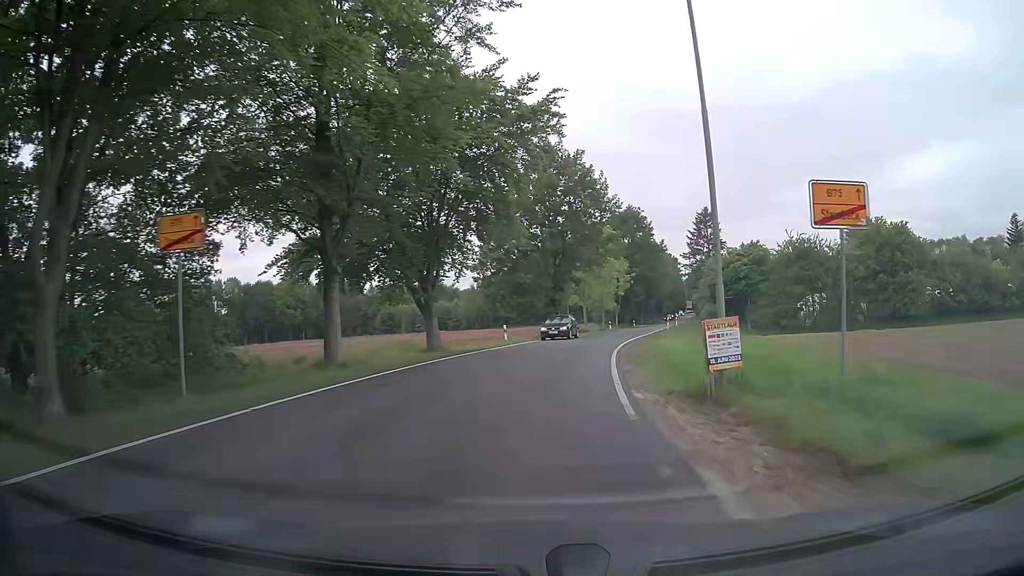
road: tertiary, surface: asphalt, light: Day
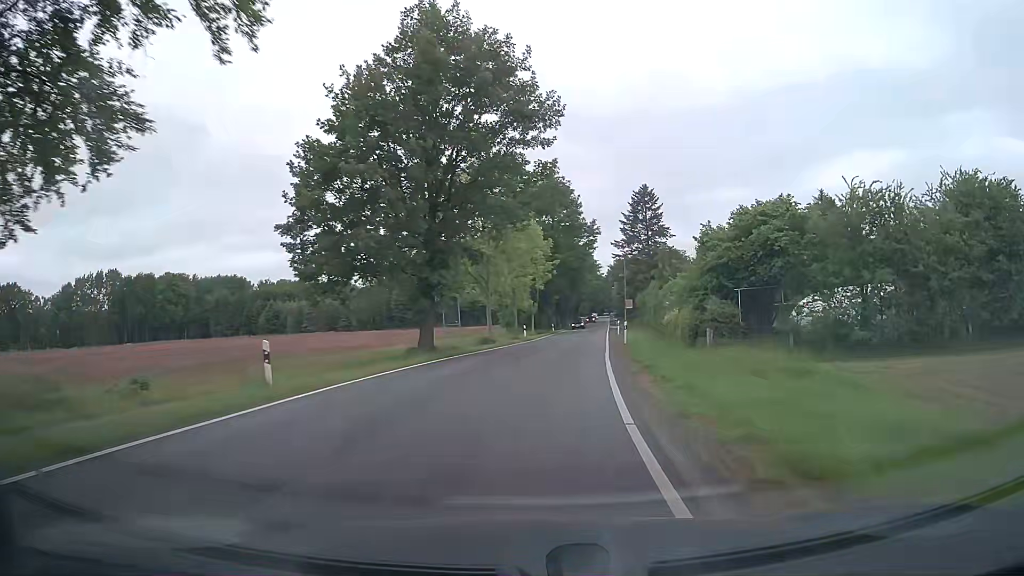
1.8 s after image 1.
(+1.6, +23.8) m; +8°
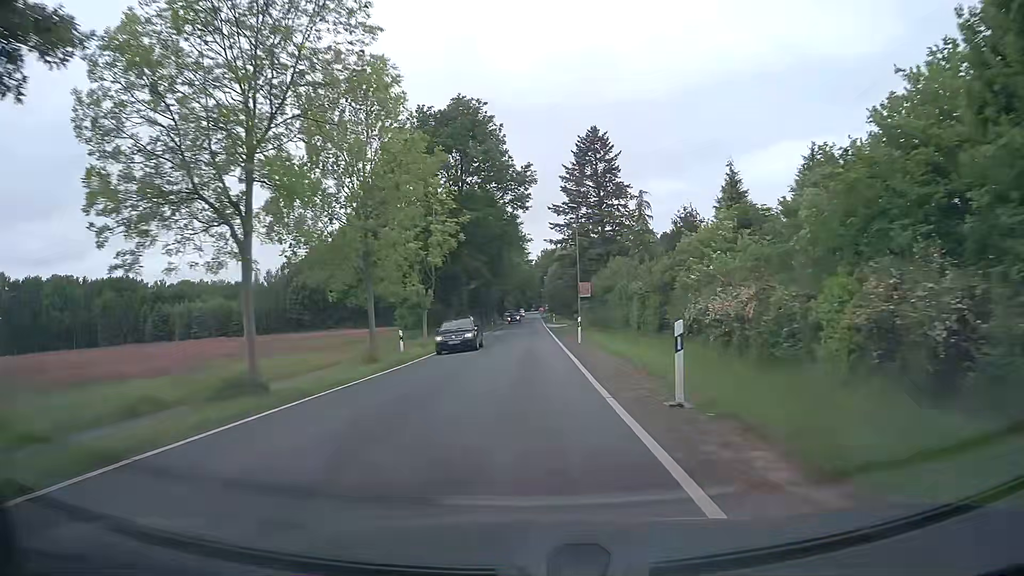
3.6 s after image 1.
(+1.6, +27.1) m; +6°
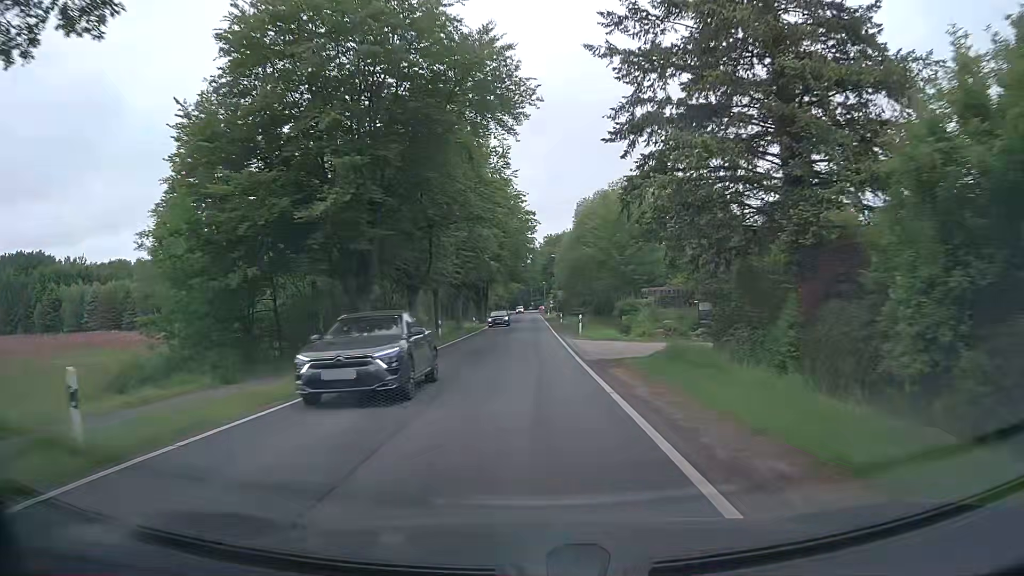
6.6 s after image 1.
(0.0, +47.7) m; 0°
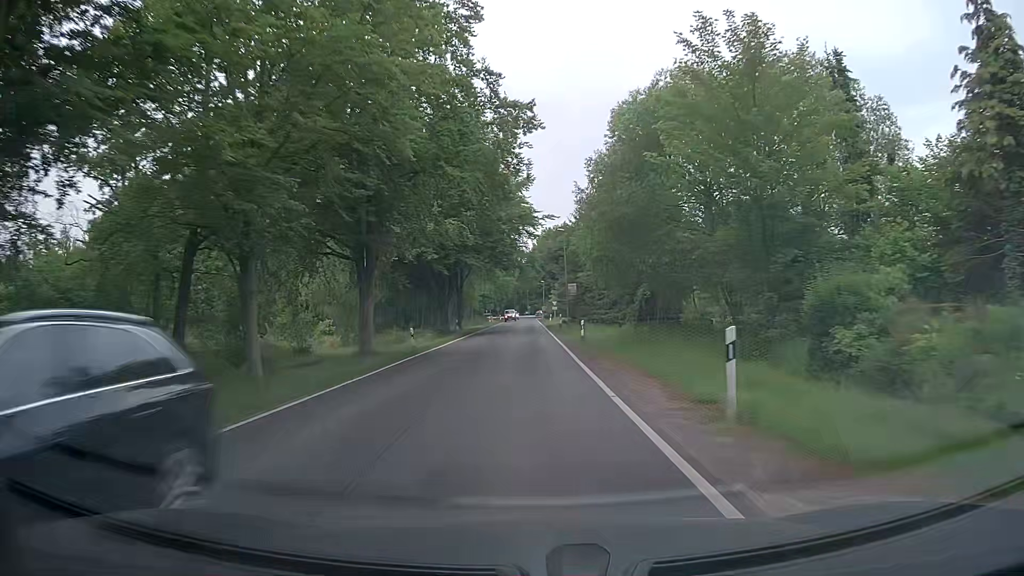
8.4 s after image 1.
(+0.1, +29.3) m; 0°
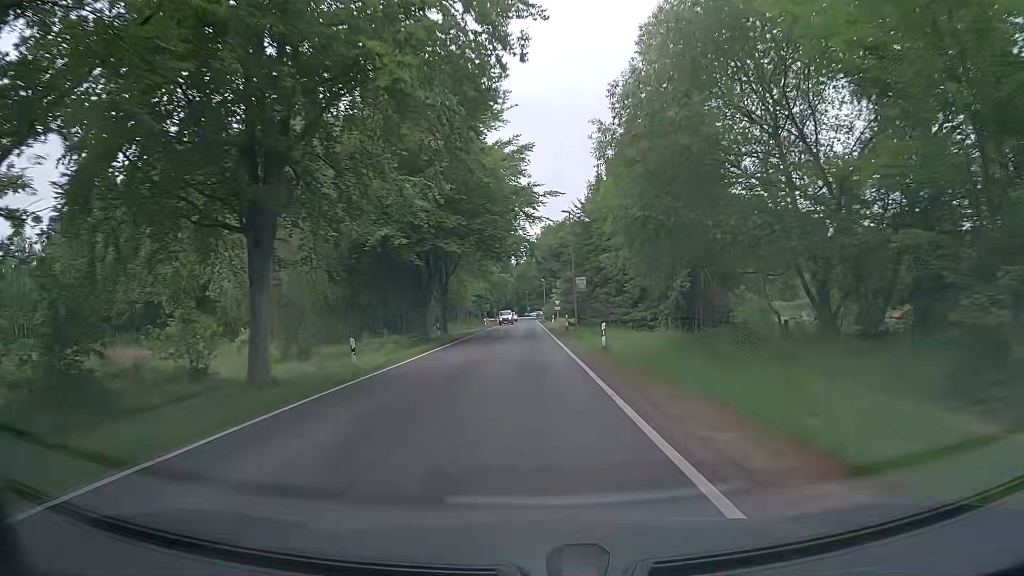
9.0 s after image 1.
(0.0, +9.9) m; 0°
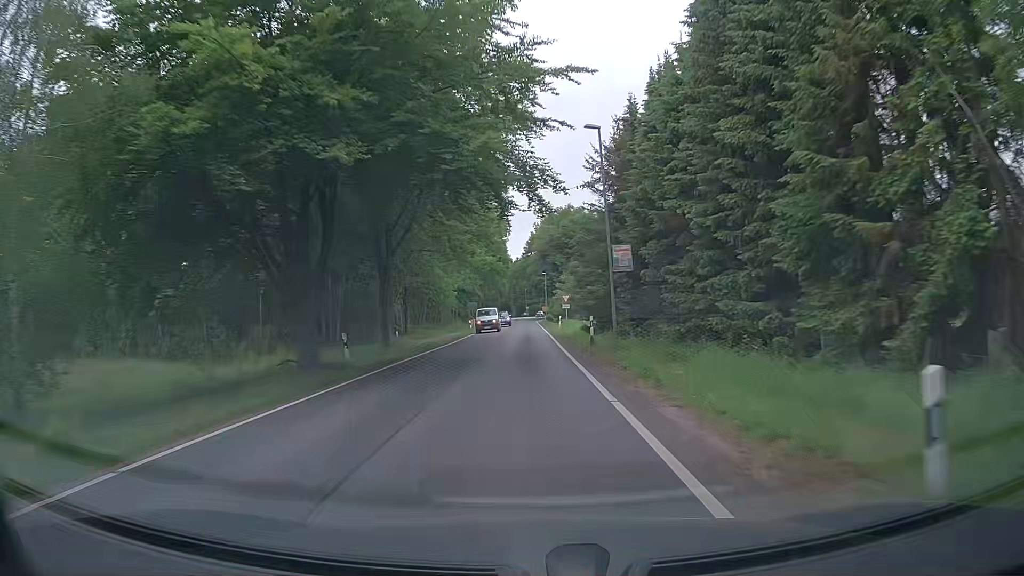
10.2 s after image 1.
(0.0, +20.1) m; 0°
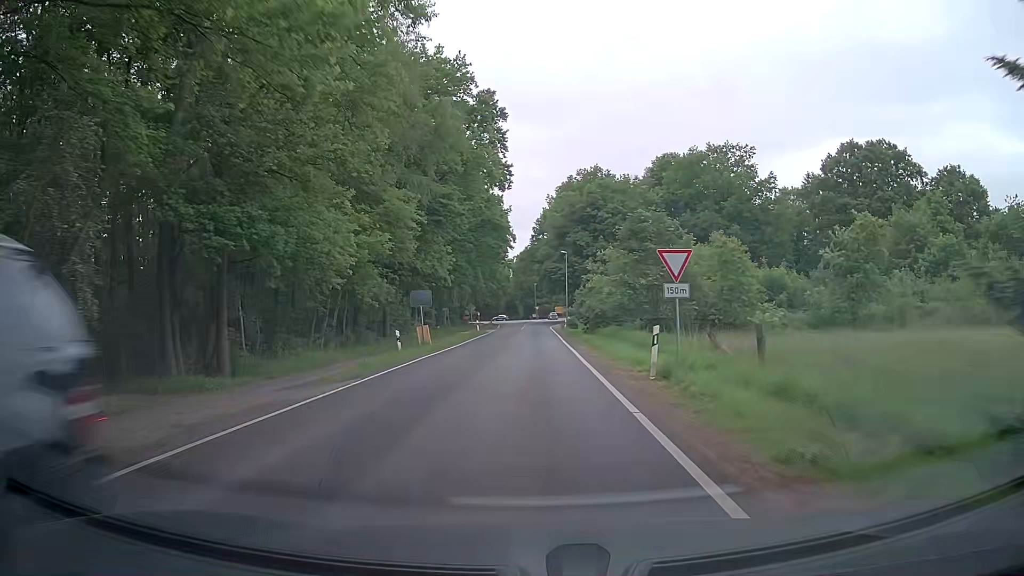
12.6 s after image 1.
(-0.1, +39.3) m; -1°
(0, +10) (0, +20) (0, +30) (0, +40) (0, +50) (+1, +60) (+1, +70) (+1, +80) (+1, +90) (+1, +100) m
